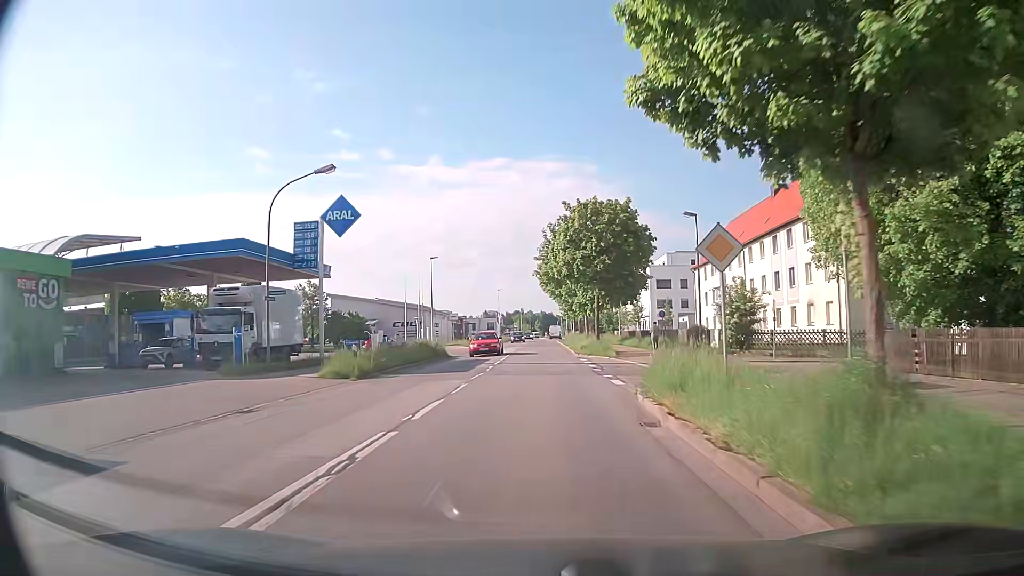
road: secondary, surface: asphalt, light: Day
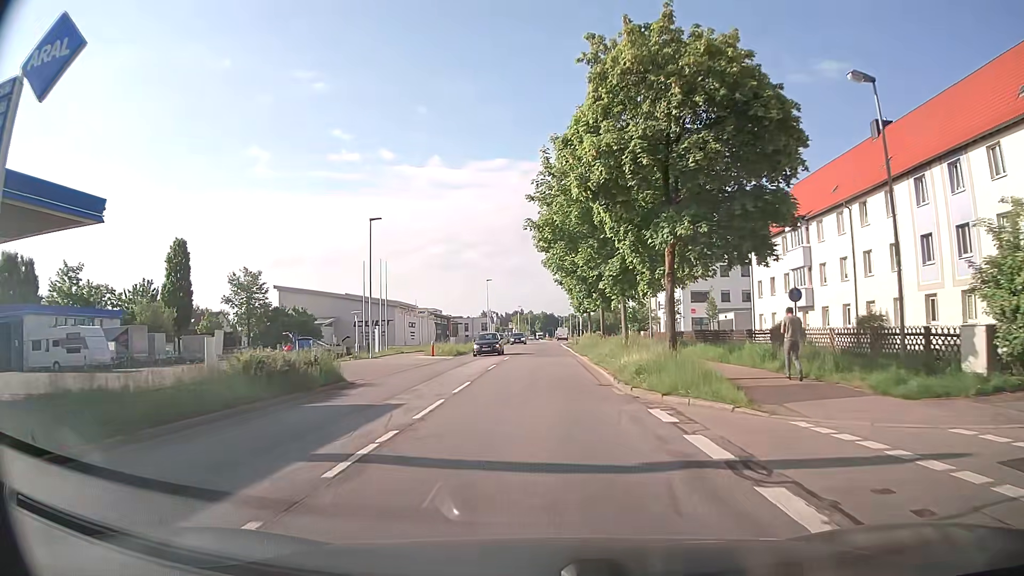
(-0.4, +22.2) m; -1°
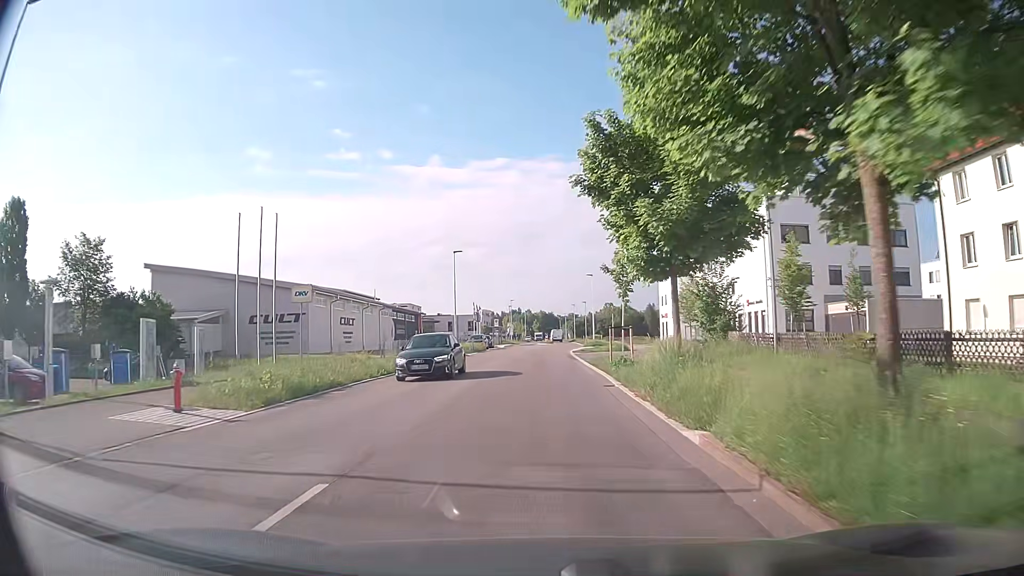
(+0.1, +30.4) m; 0°
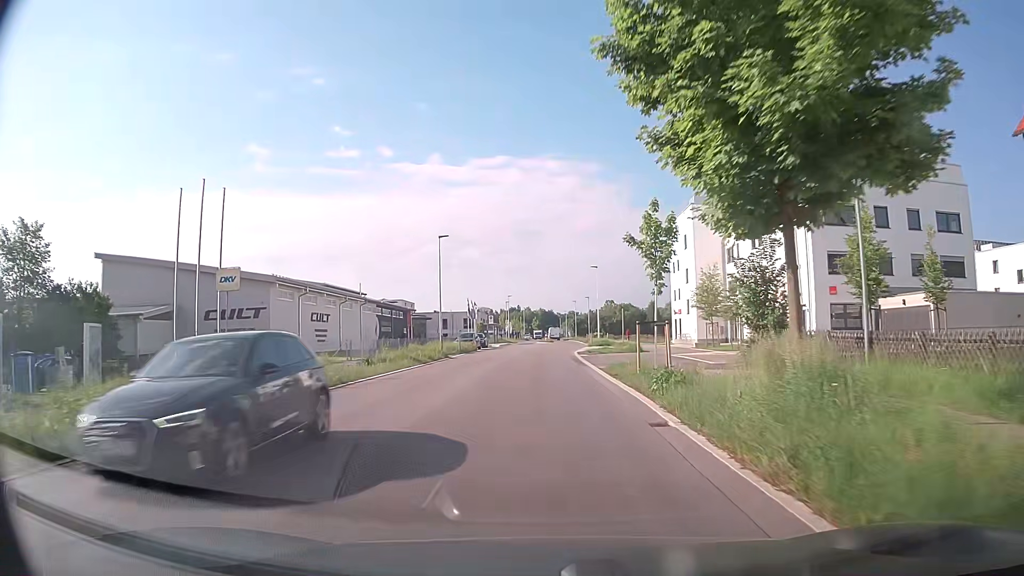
(0.0, +7.6) m; +1°
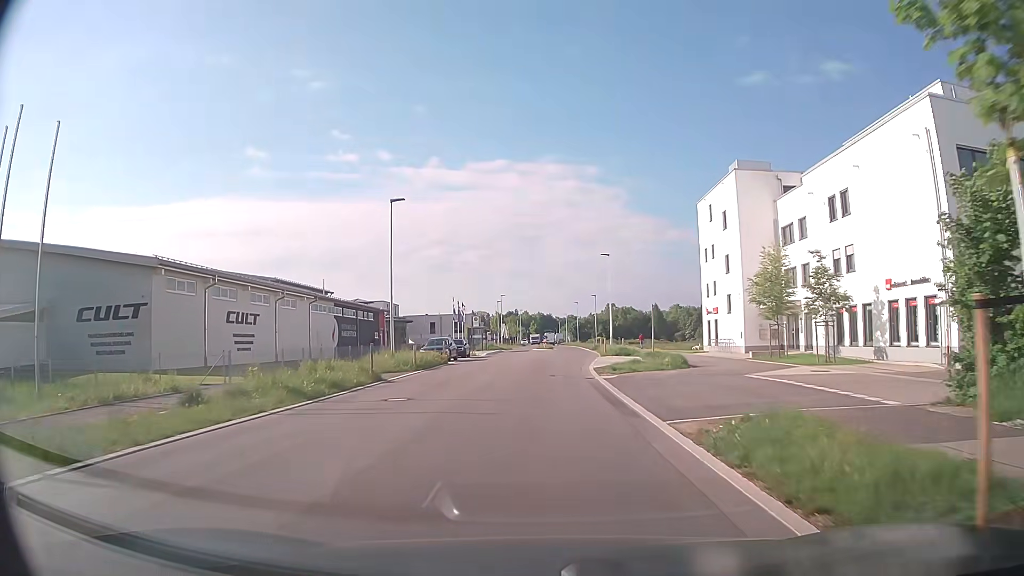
(-0.1, +14.6) m; 0°
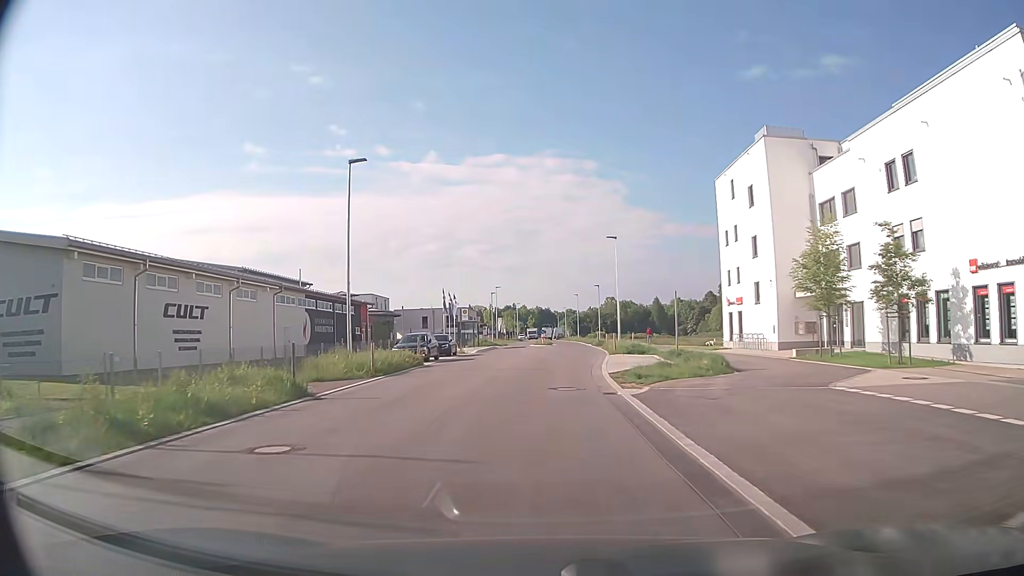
(-0.1, +6.9) m; -1°
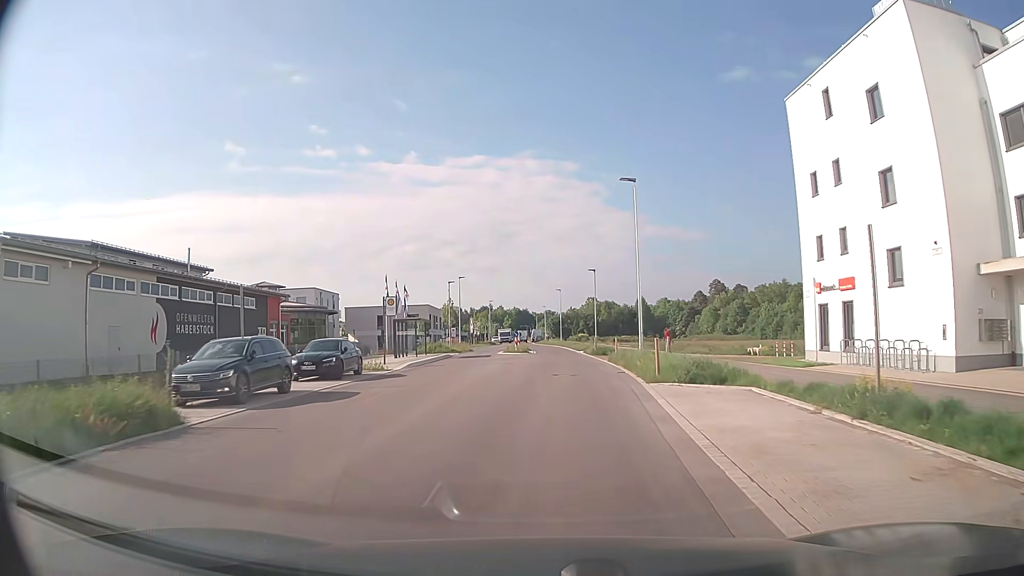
(+0.2, +19.4) m; +1°
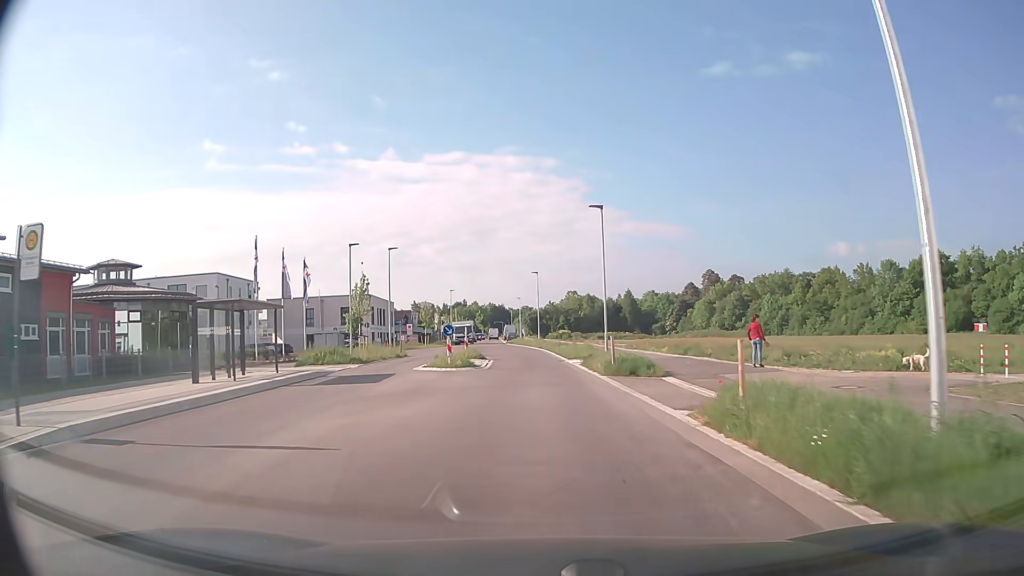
(+0.7, +23.8) m; +2°
(0, +10) (0, +20) (-1, +30) (-1, +40) (-2, +50) (-3, +60) (-5, +70) (-6, +80) (-7, +90) (-8, +100) m
